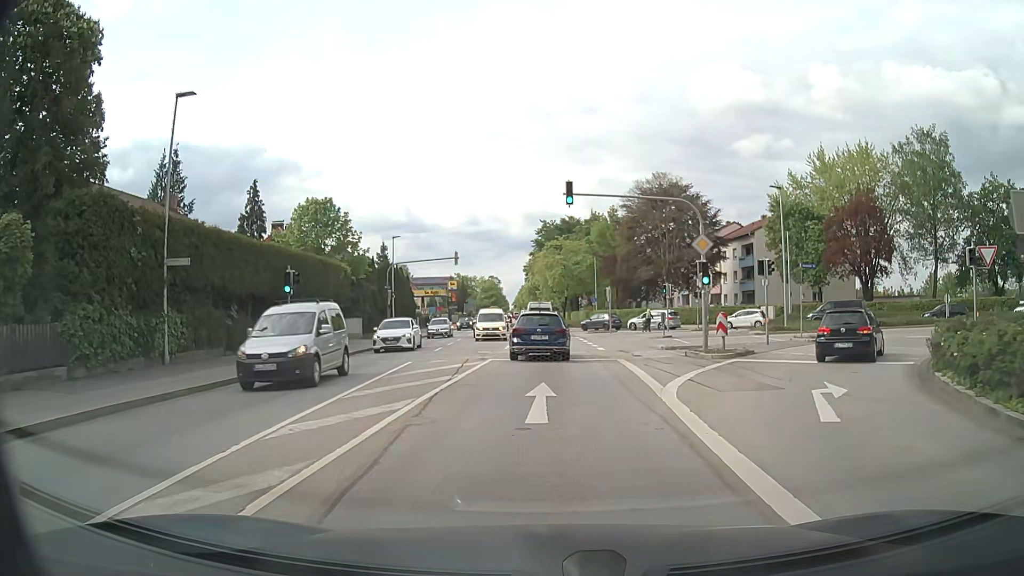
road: secondary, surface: asphalt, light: Day
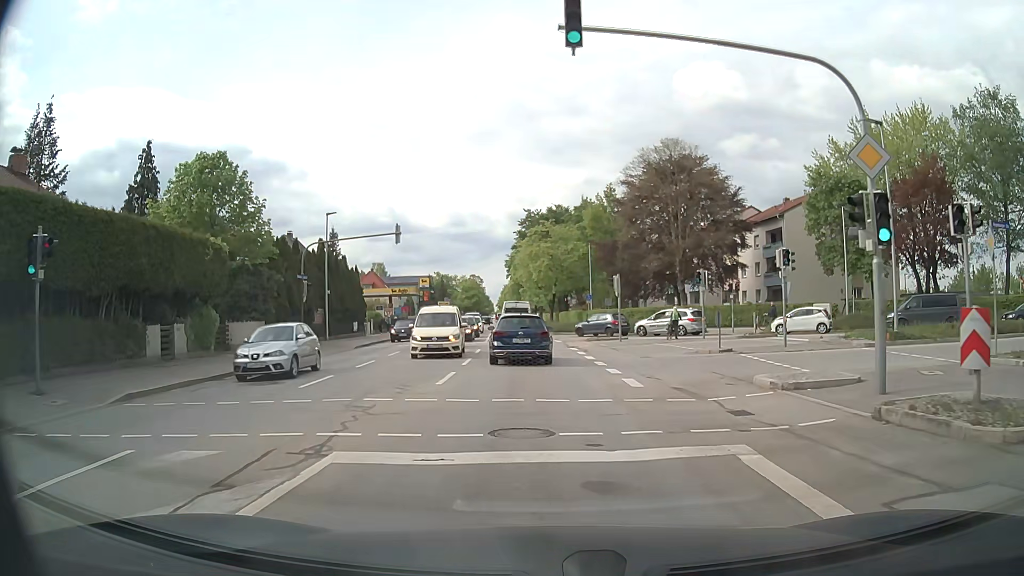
(+0.2, +14.7) m; +2°
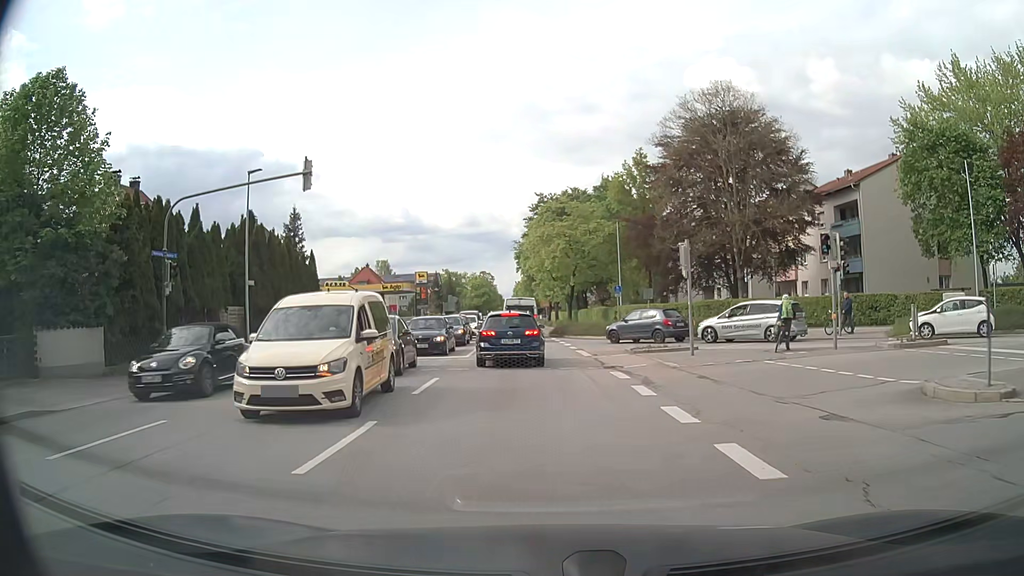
(-0.1, +14.1) m; -2°
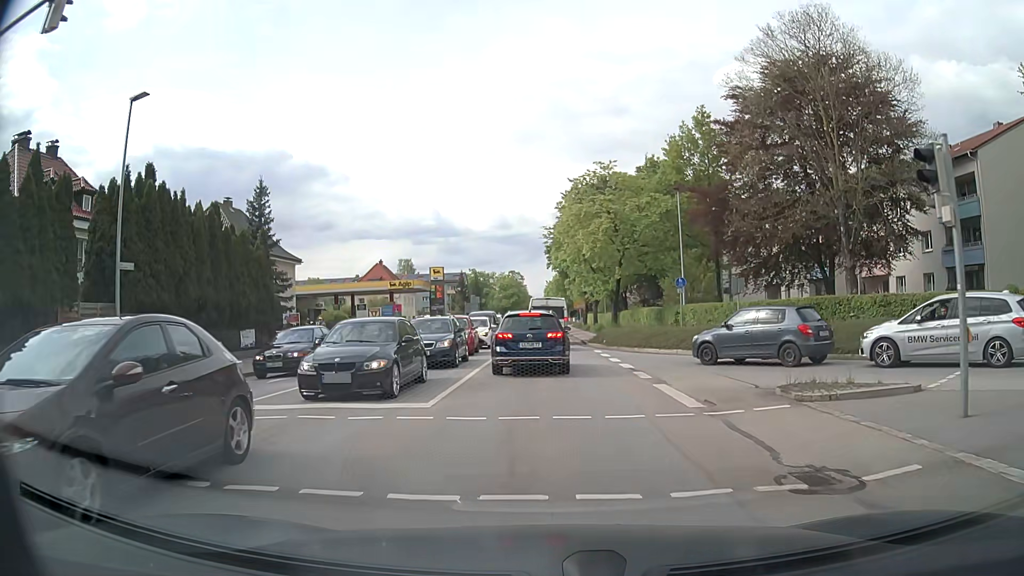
(-0.2, +12.4) m; -2°
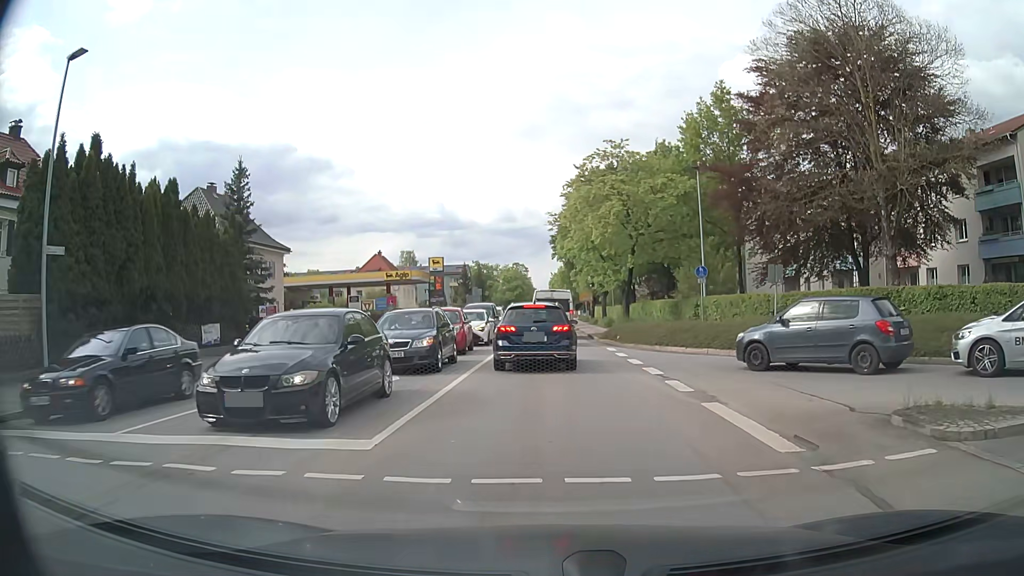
(0.0, +3.8) m; 0°
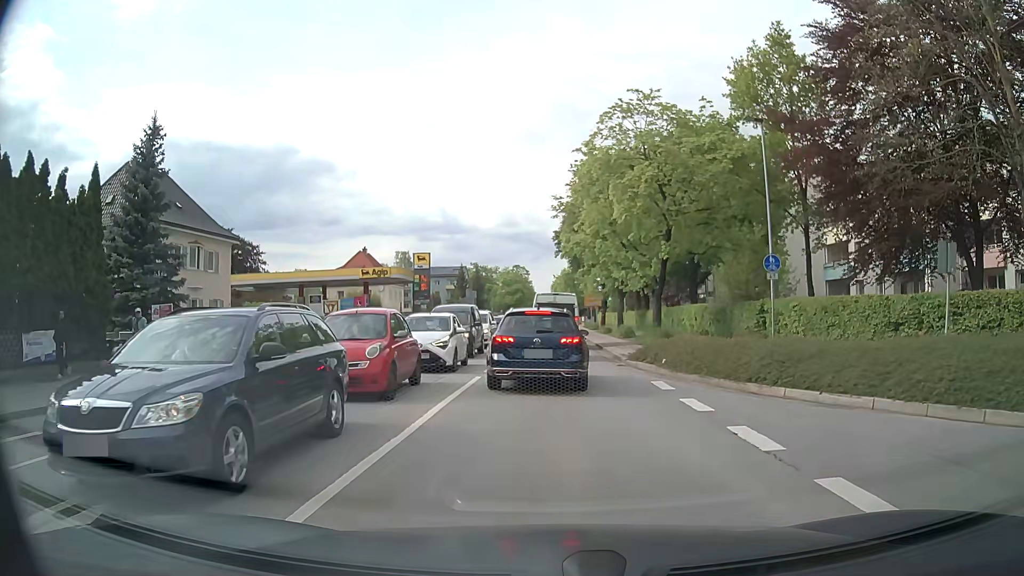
(-0.1, +10.1) m; 0°
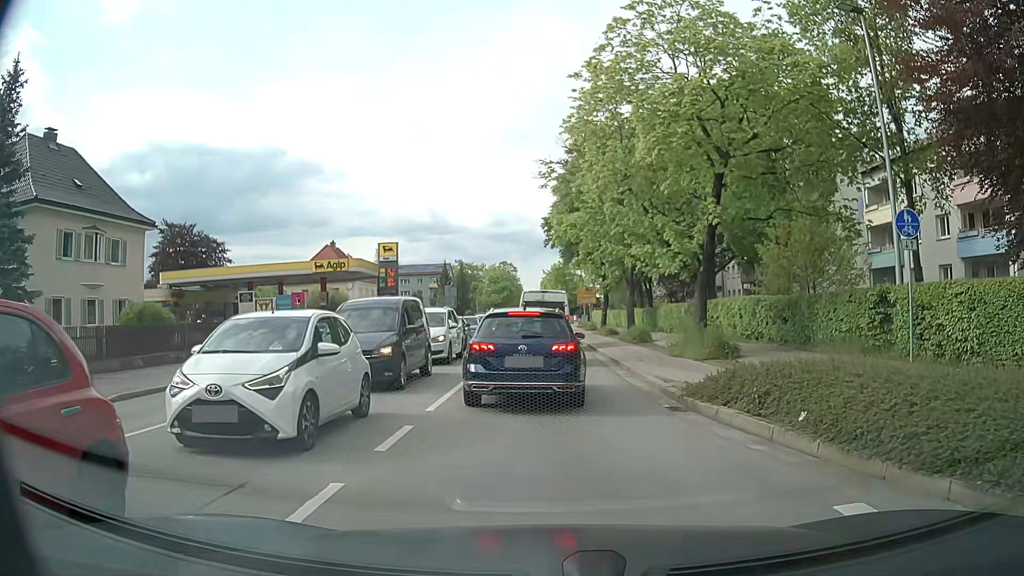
(+0.1, +9.7) m; +1°
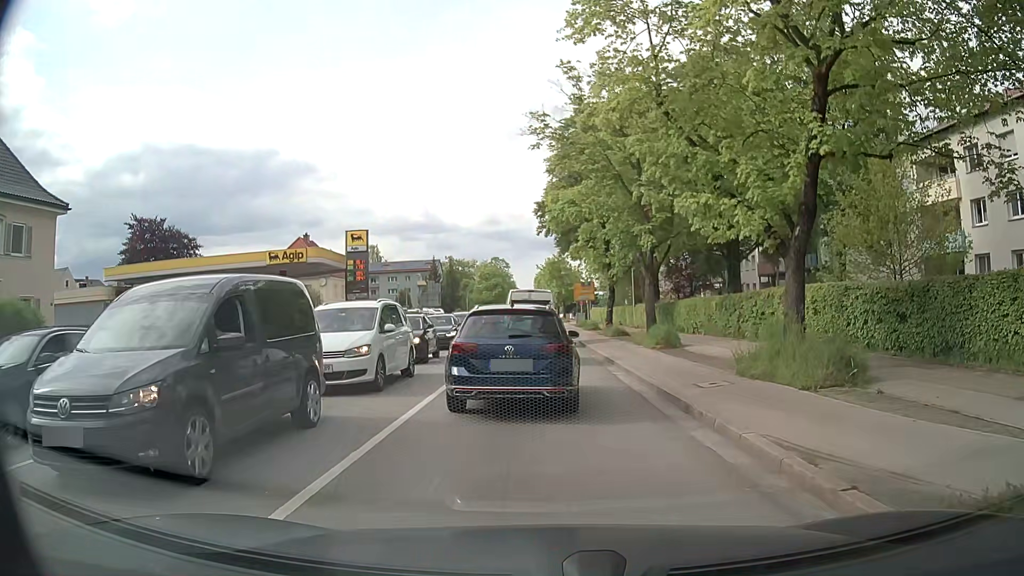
(+0.1, +7.7) m; +2°
